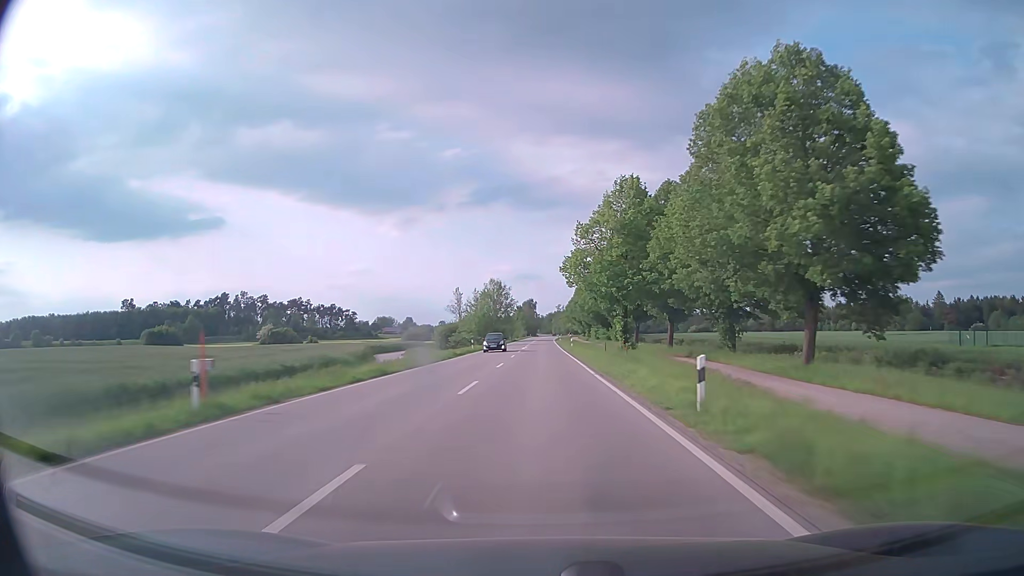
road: secondary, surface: asphalt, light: Day
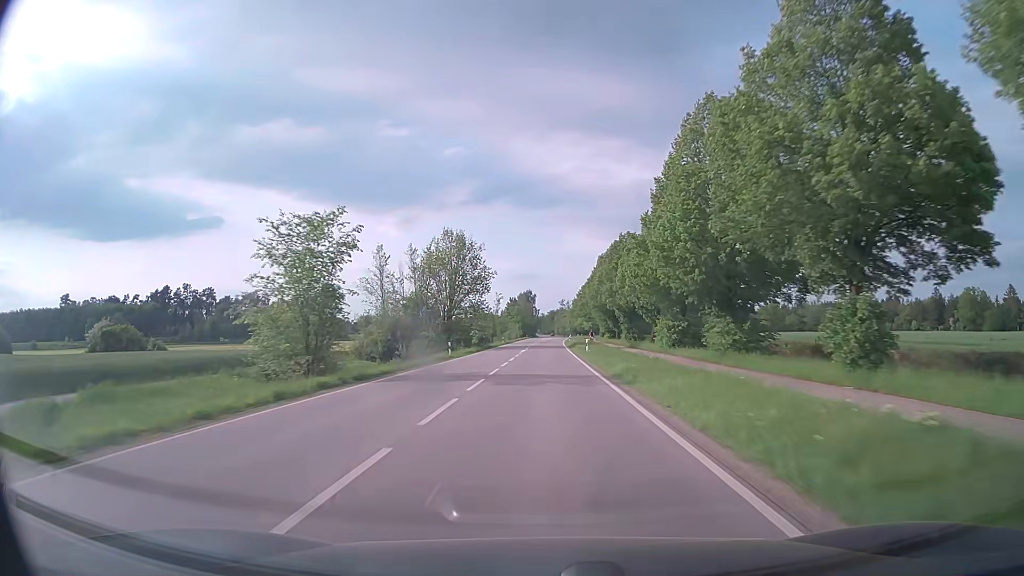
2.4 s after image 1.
(-0.2, +65.2) m; 0°
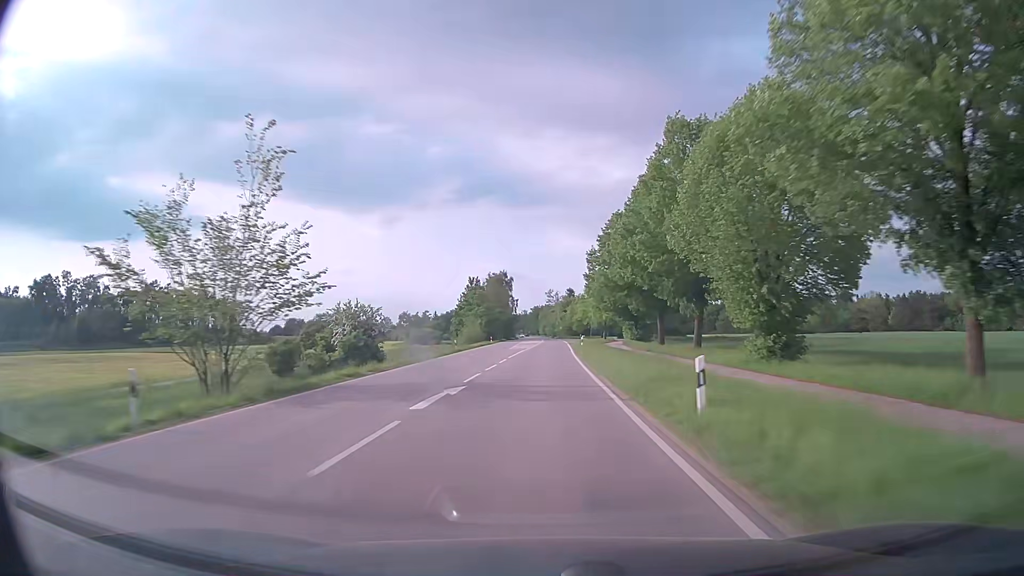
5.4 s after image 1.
(+0.9, +81.6) m; +1°
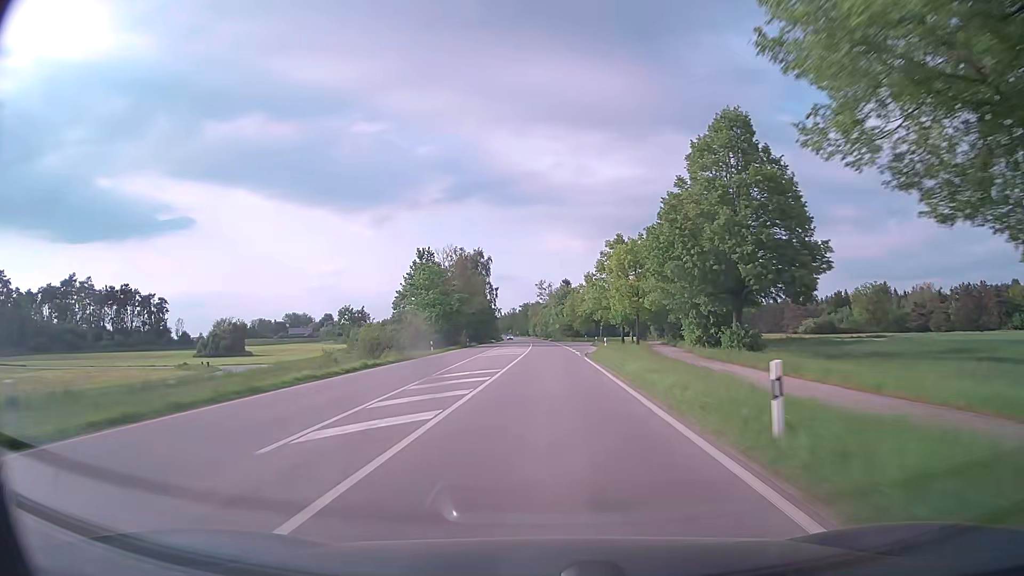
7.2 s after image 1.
(+0.2, +49.0) m; +1°
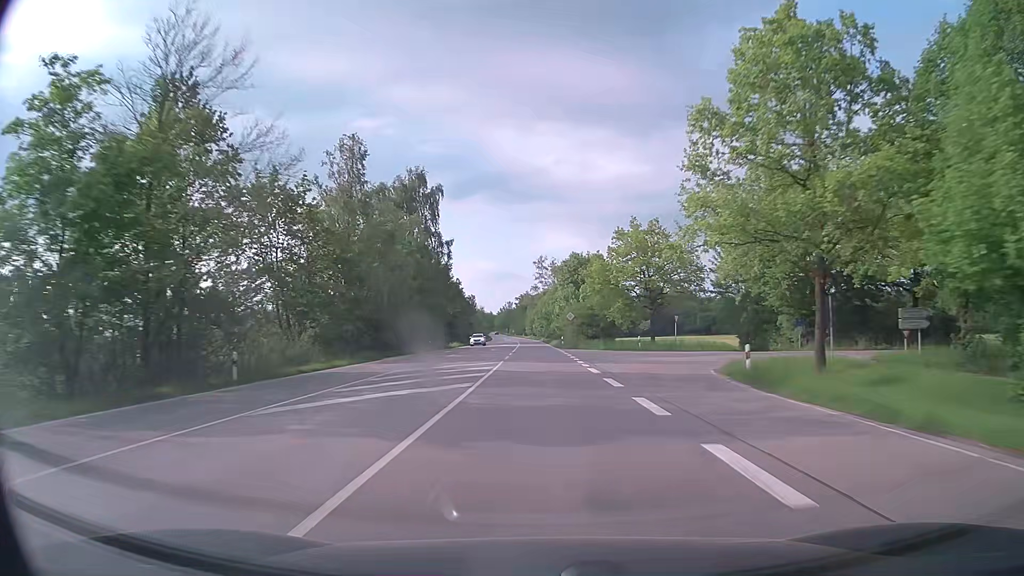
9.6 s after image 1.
(+0.3, +65.3) m; 0°
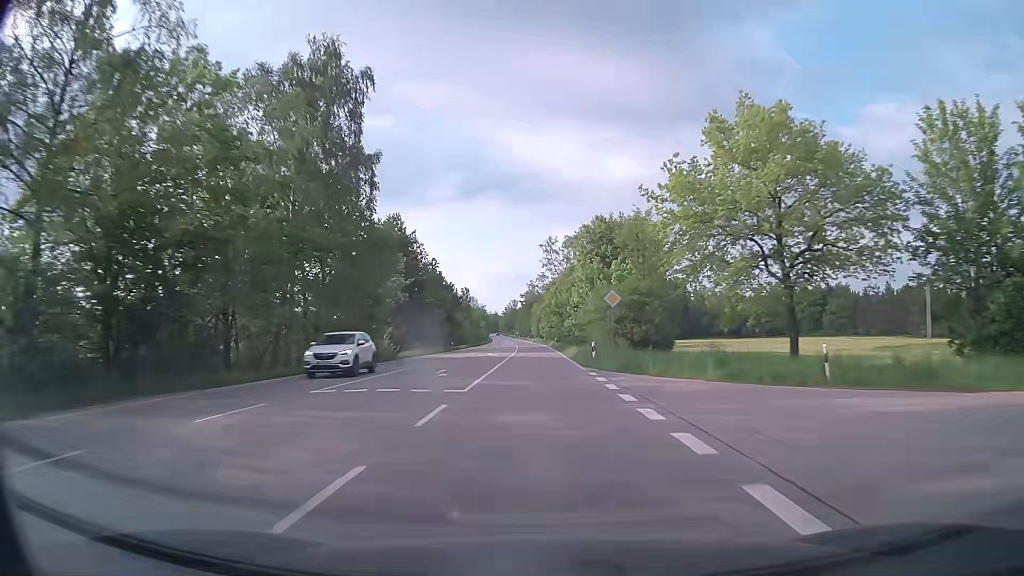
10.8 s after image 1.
(-0.1, +32.7) m; -1°
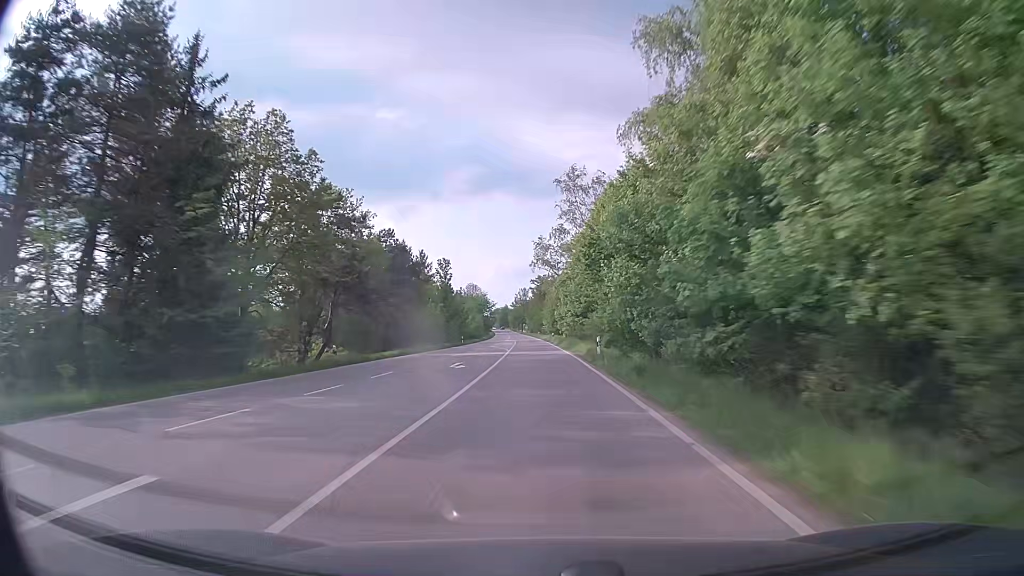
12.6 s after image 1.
(-0.4, +49.0) m; -1°
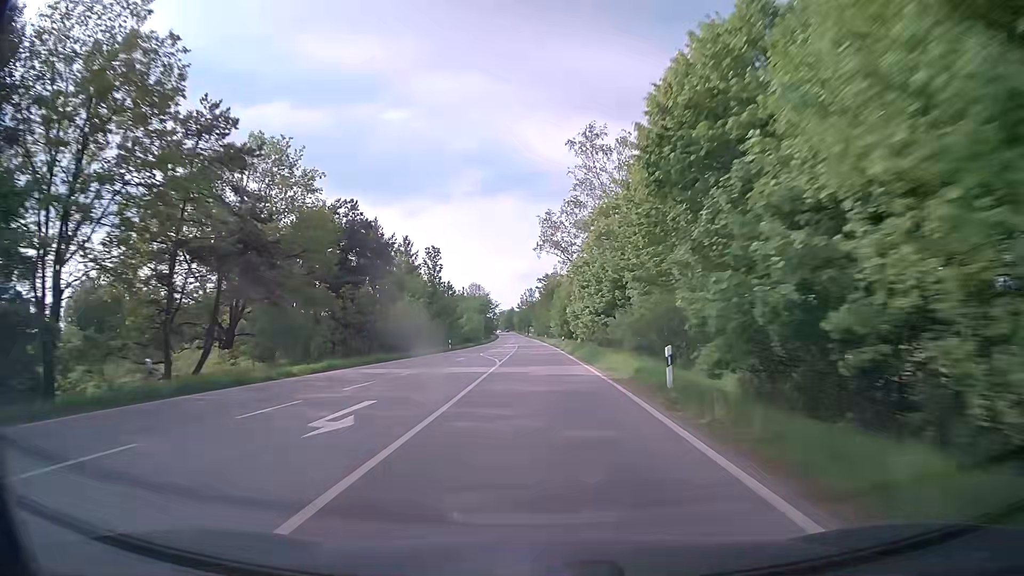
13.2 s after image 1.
(-0.1, +16.4) m; -1°
(0, +10) (0, +20) (0, +30) (0, +40) (-1, +50) (-1, +60) (-1, +70) (-1, +80) (-2, +90) (-2, +100) m
